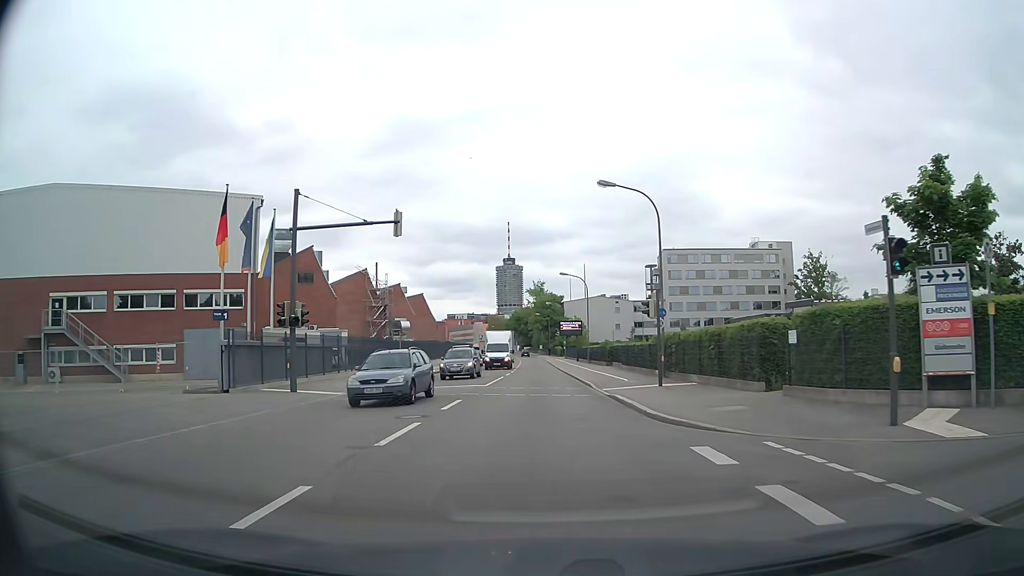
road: secondary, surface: asphalt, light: Day
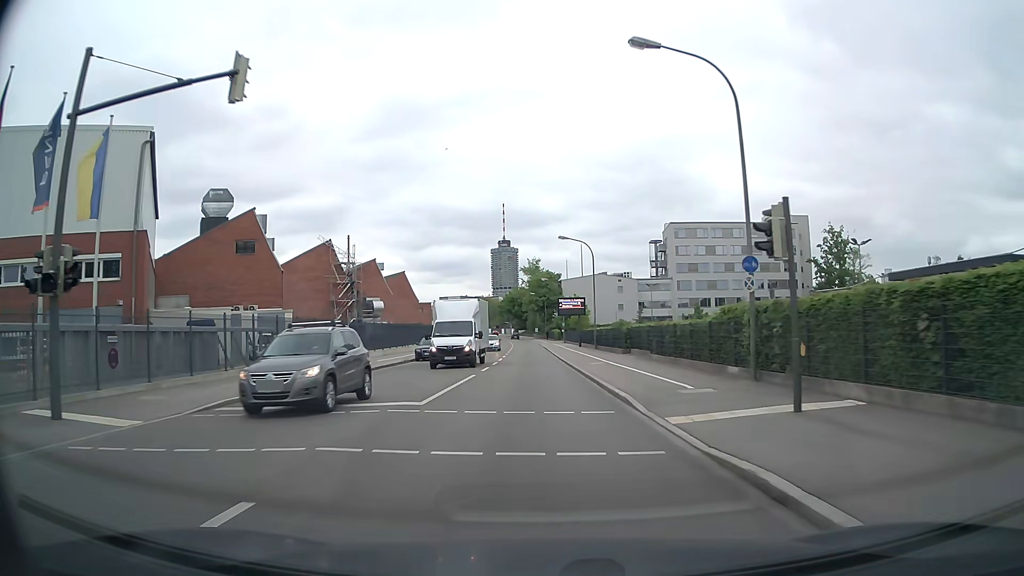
(+0.2, +13.7) m; +1°
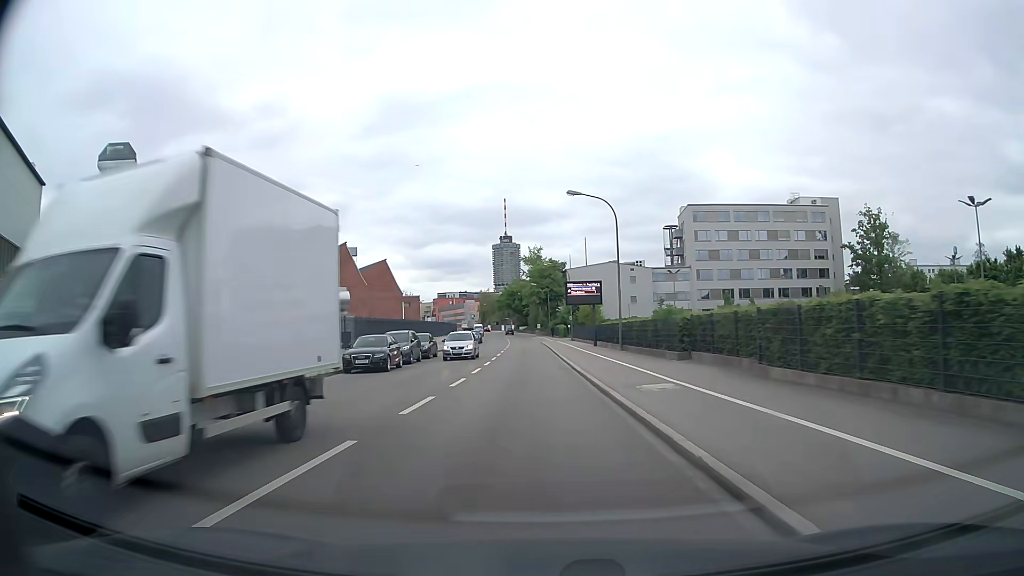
(-0.1, +15.7) m; 0°
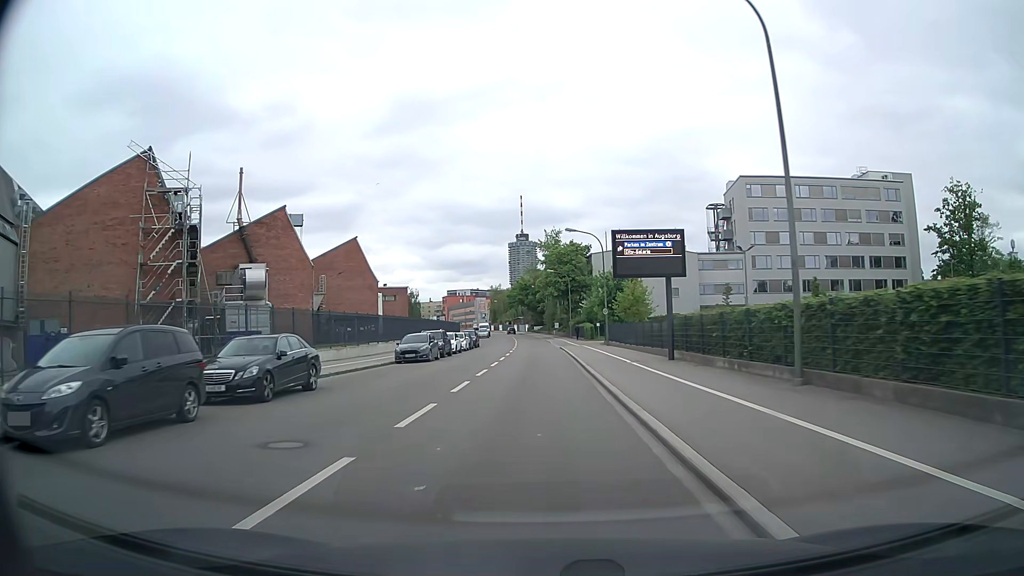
(-0.2, +24.4) m; -2°
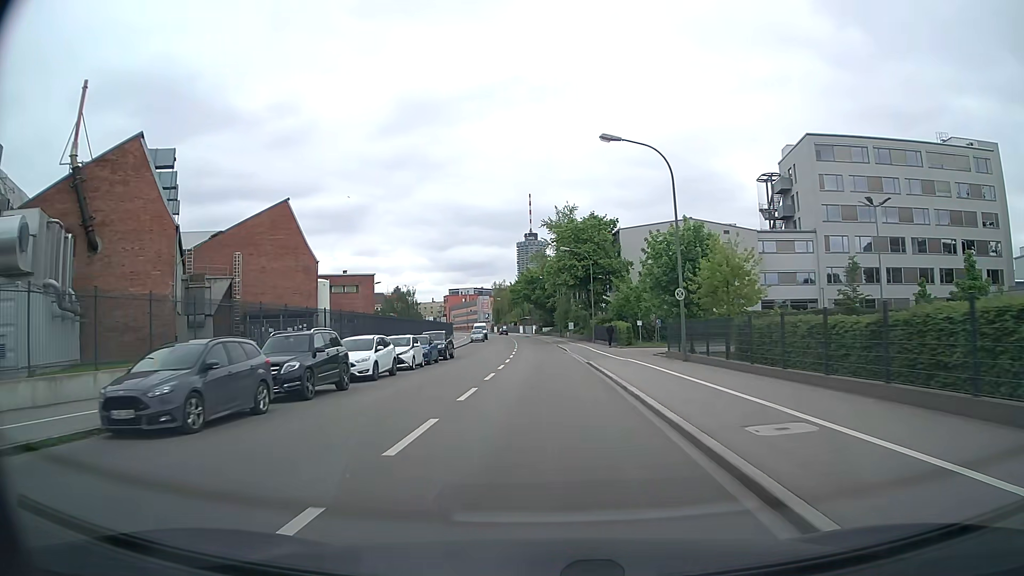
(-0.2, +24.2) m; -1°
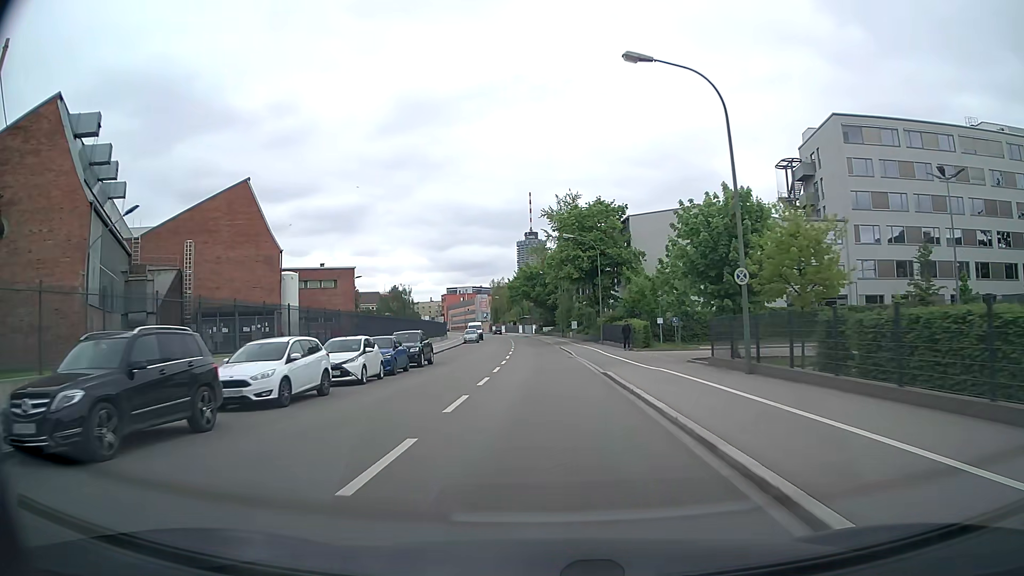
(0.0, +7.9) m; 0°
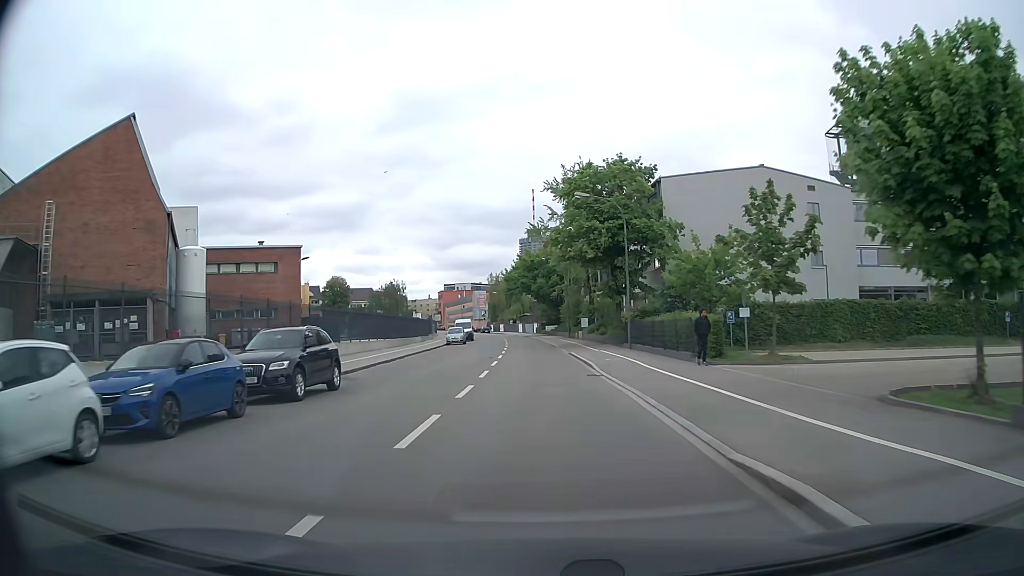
(-0.1, +15.7) m; 0°
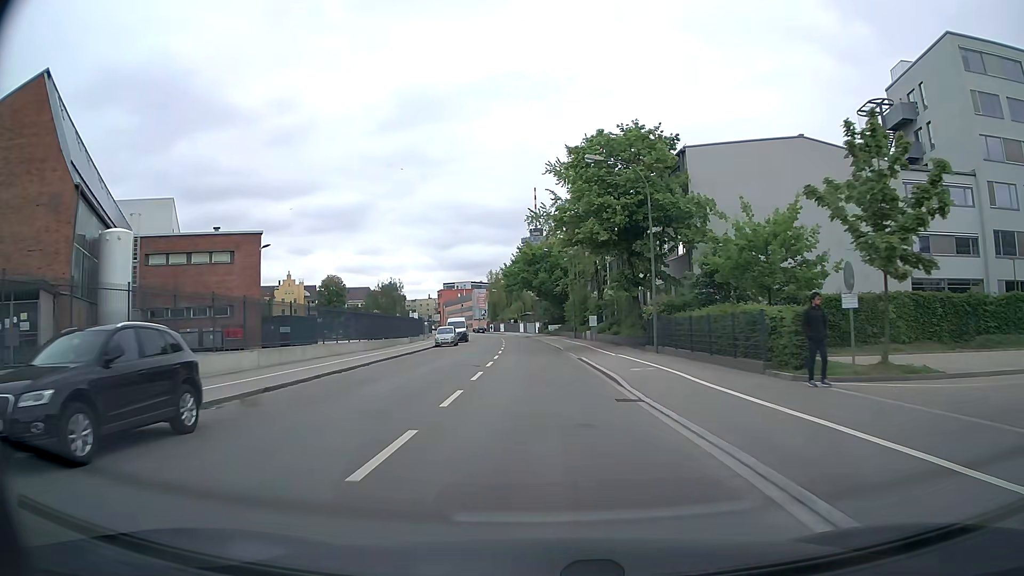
(0.0, +7.9) m; 0°
(0, +10) (0, +20) (0, +30) (-1, +40) (-1, +50) (-2, +60) (-2, +70) (-3, +80) (-4, +90) (-6, +100) m
